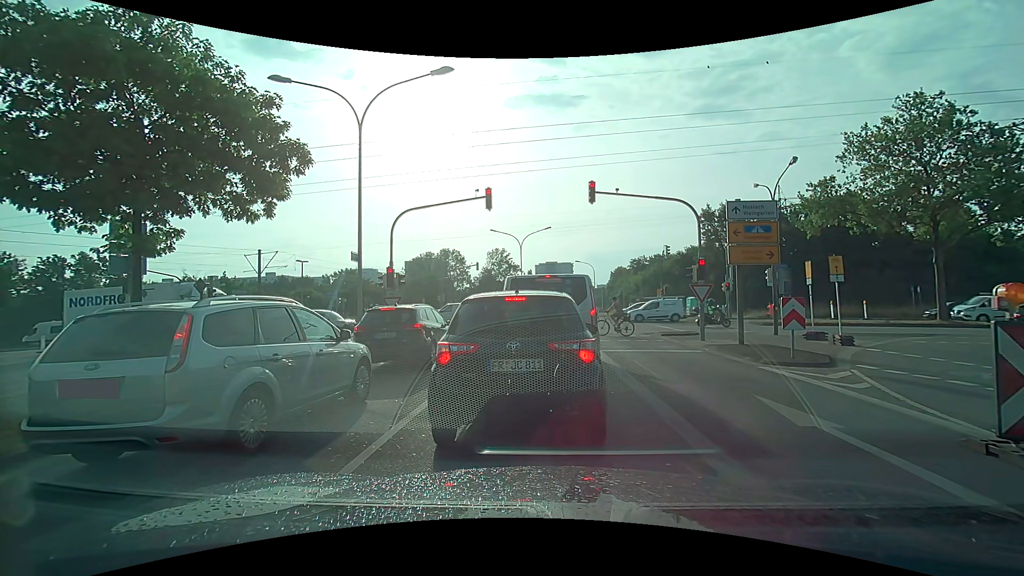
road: secondary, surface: asphalt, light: Day
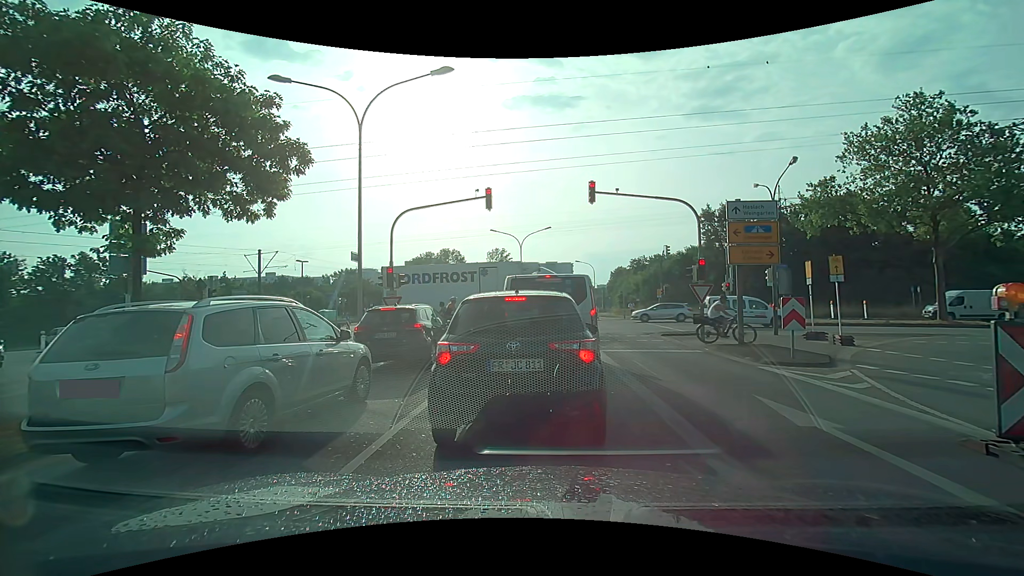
(0.0, 0.0) m; 0°
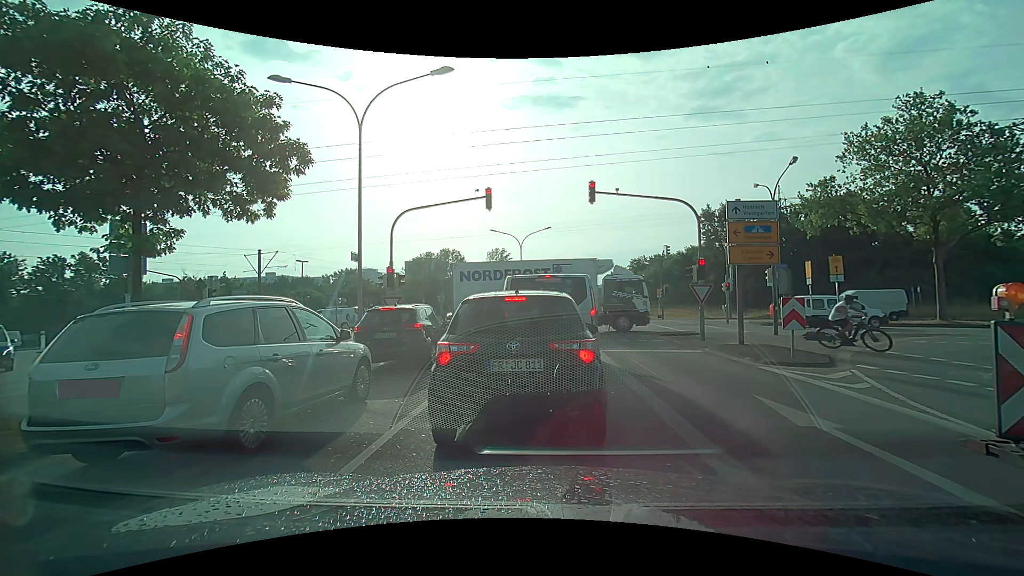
(0.0, 0.0) m; 0°
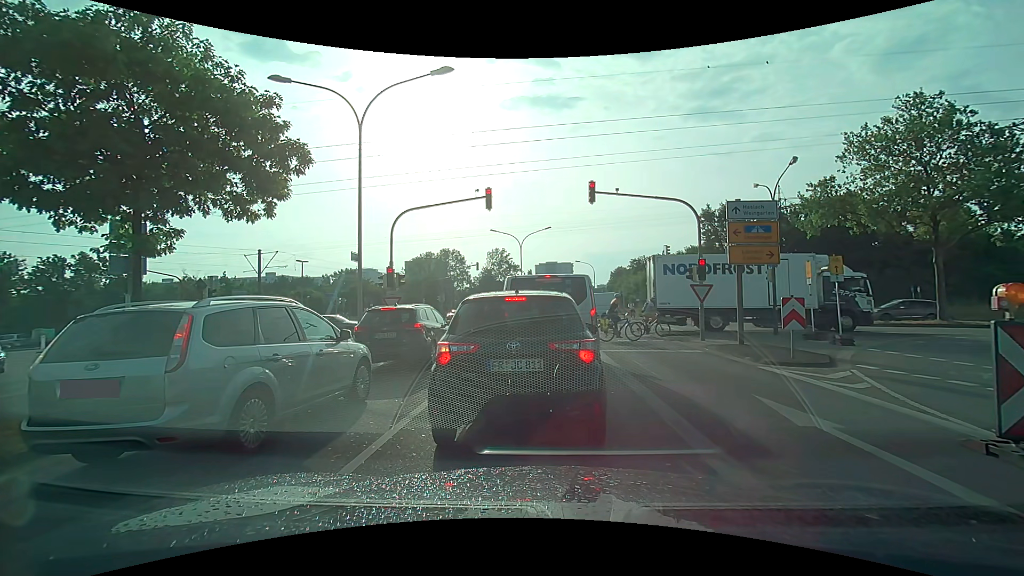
(0.0, 0.0) m; 0°
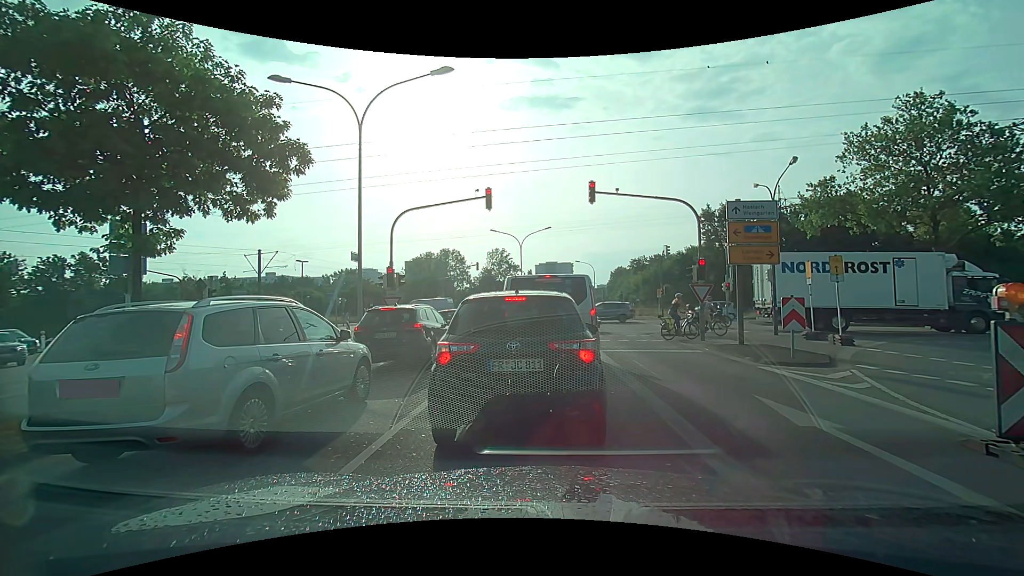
(0.0, 0.0) m; 0°
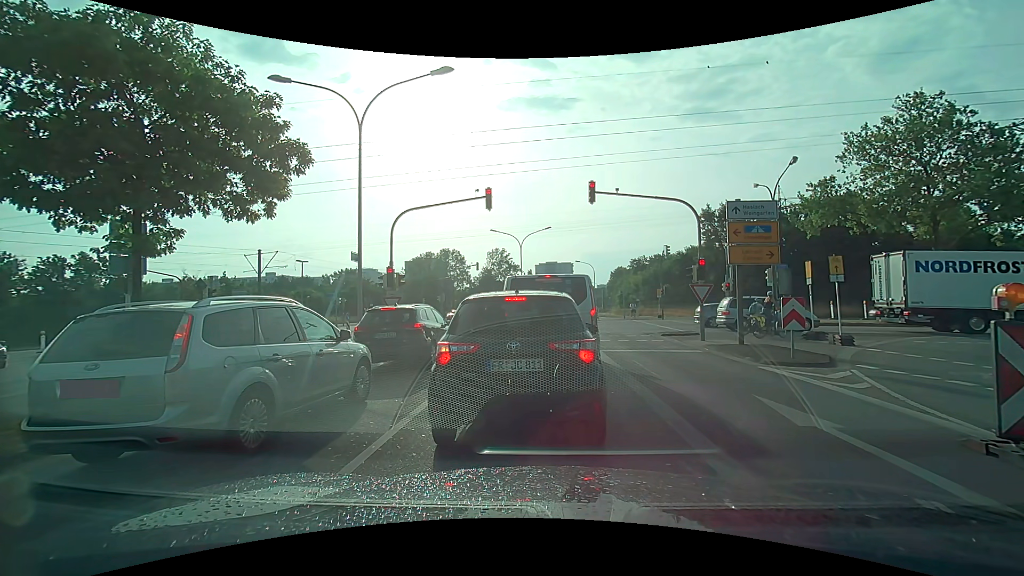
(0.0, 0.0) m; 0°
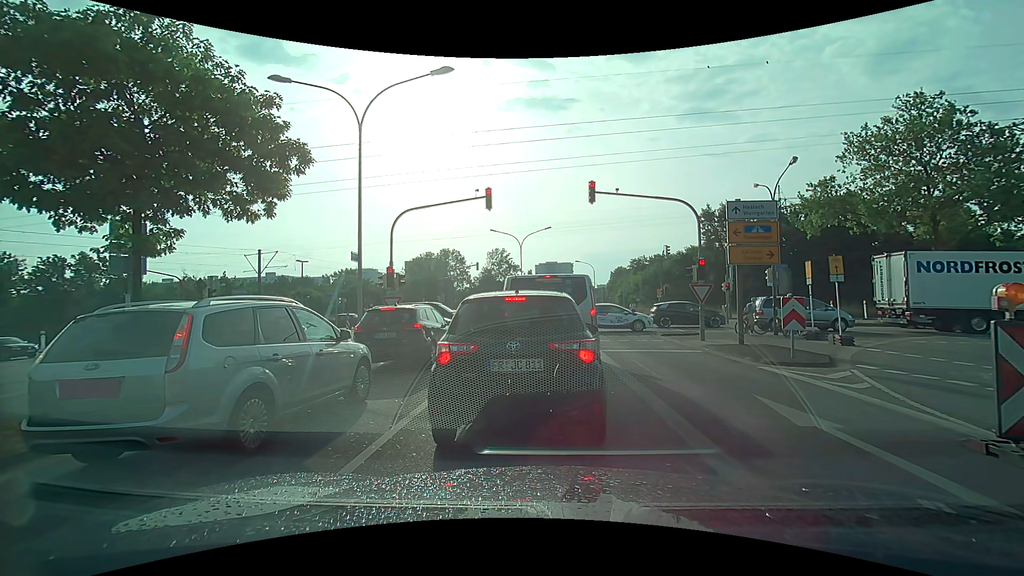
(0.0, 0.0) m; 0°
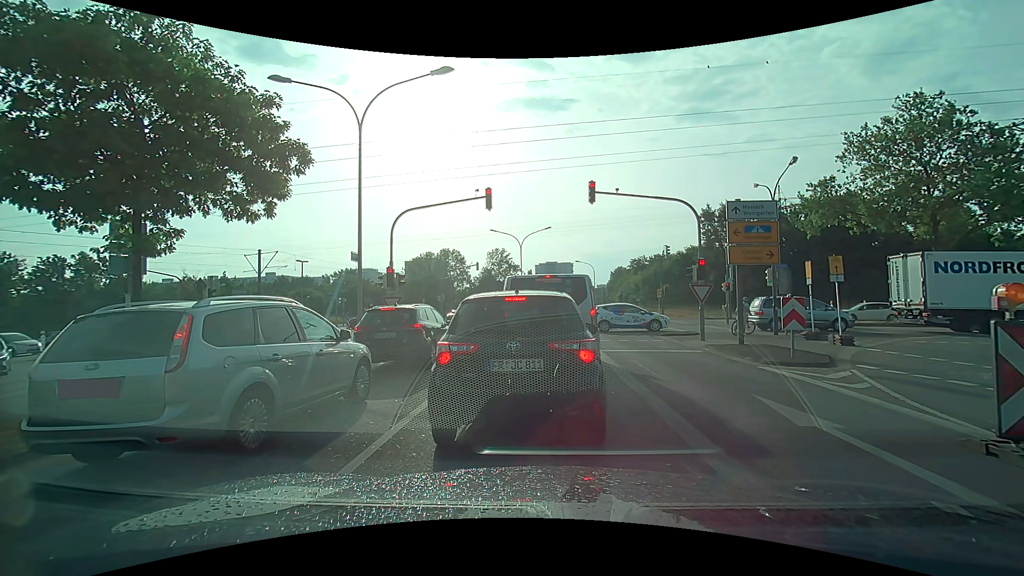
(0.0, 0.0) m; 0°
(0, +10) (+1, +20) (+1, +30) (-2, +40) (-8, +48) (-17, +51) (-27, +52) (-37, +53) (-47, +54) (-57, +55) m
